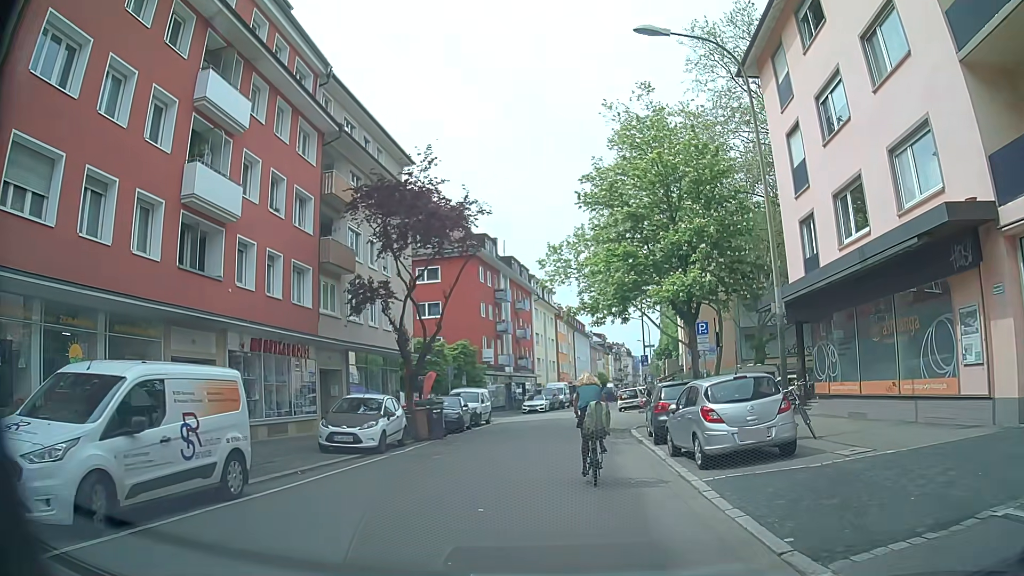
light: Day
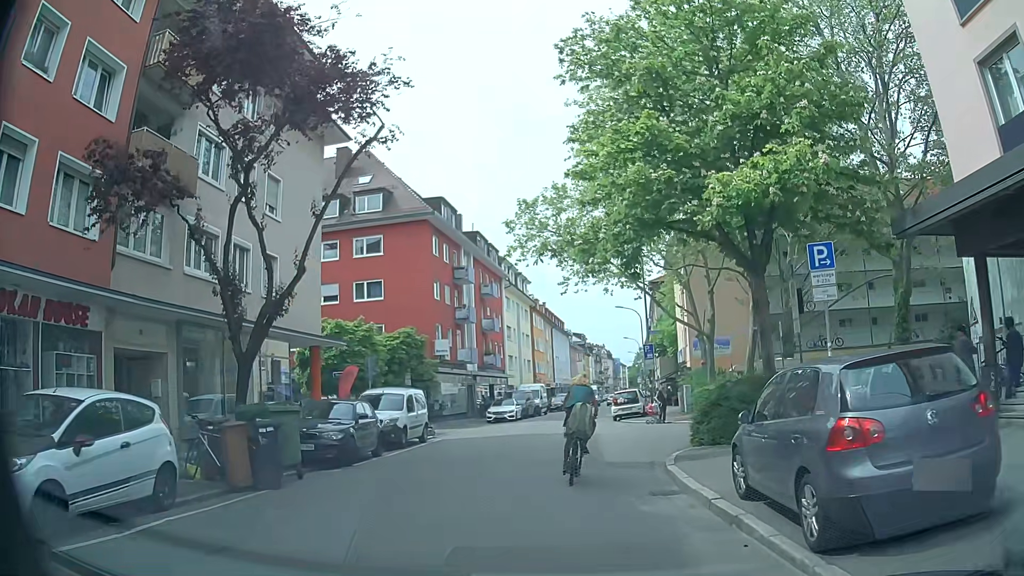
(+0.1, +11.6) m; +1°
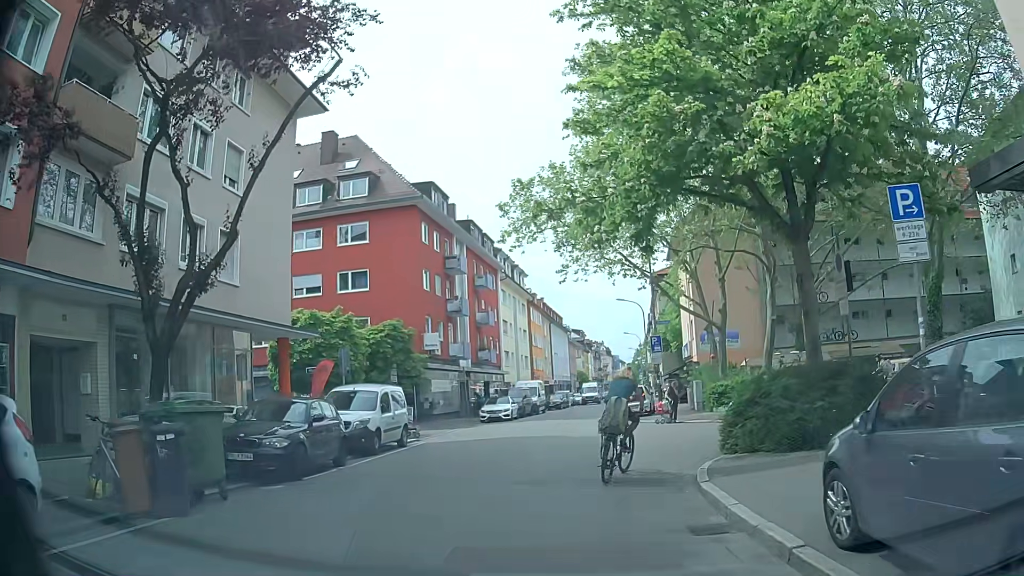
(0.0, +2.9) m; +2°
